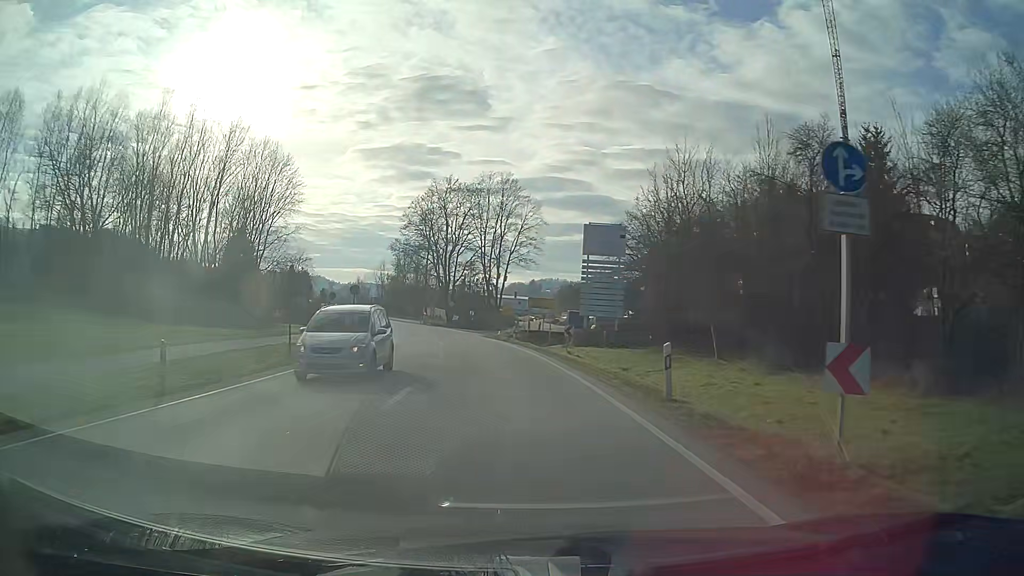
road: primary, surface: asphalt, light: Day
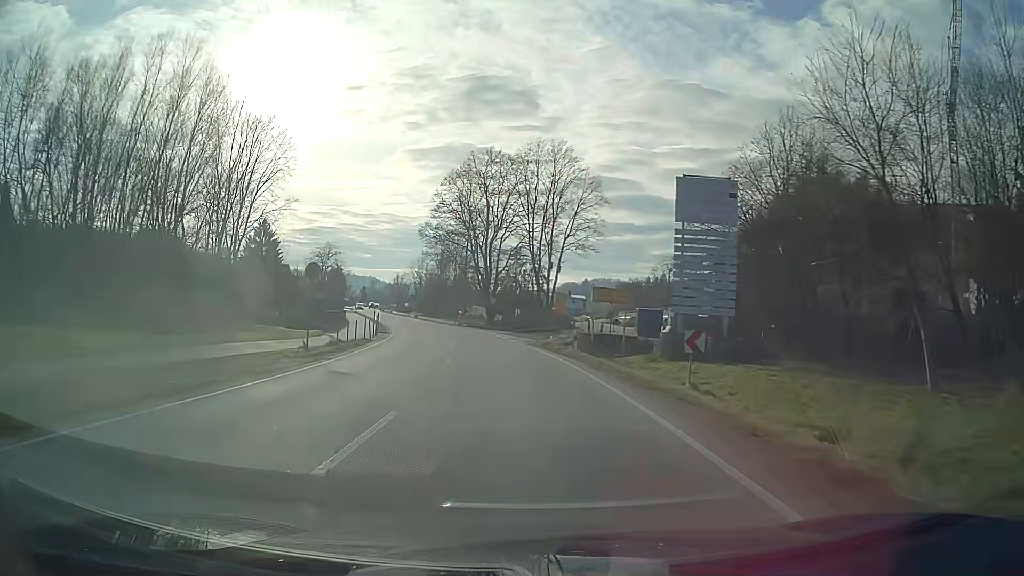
(-0.6, +16.1) m; -4°
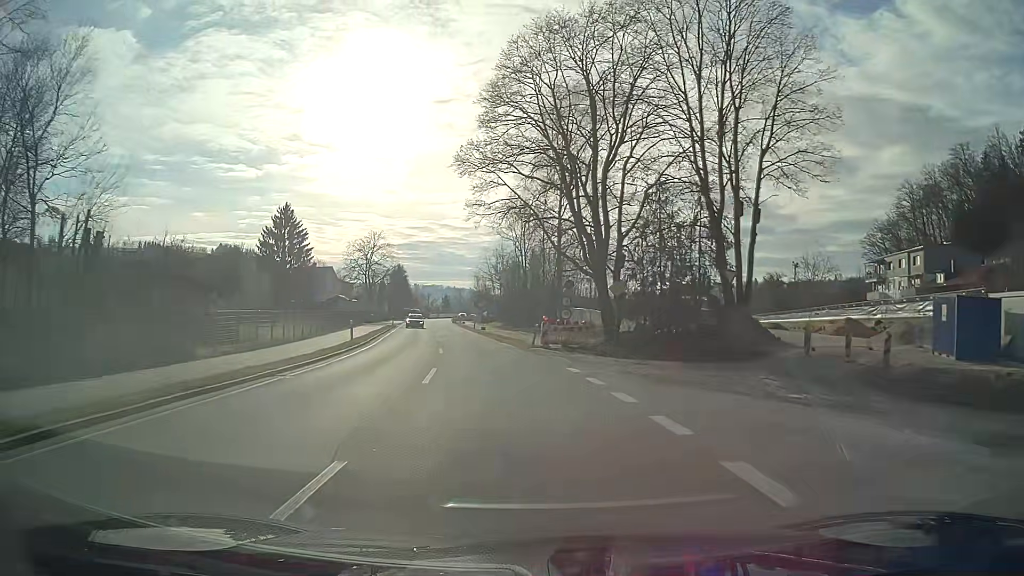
(-2.9, +39.4) m; -8°
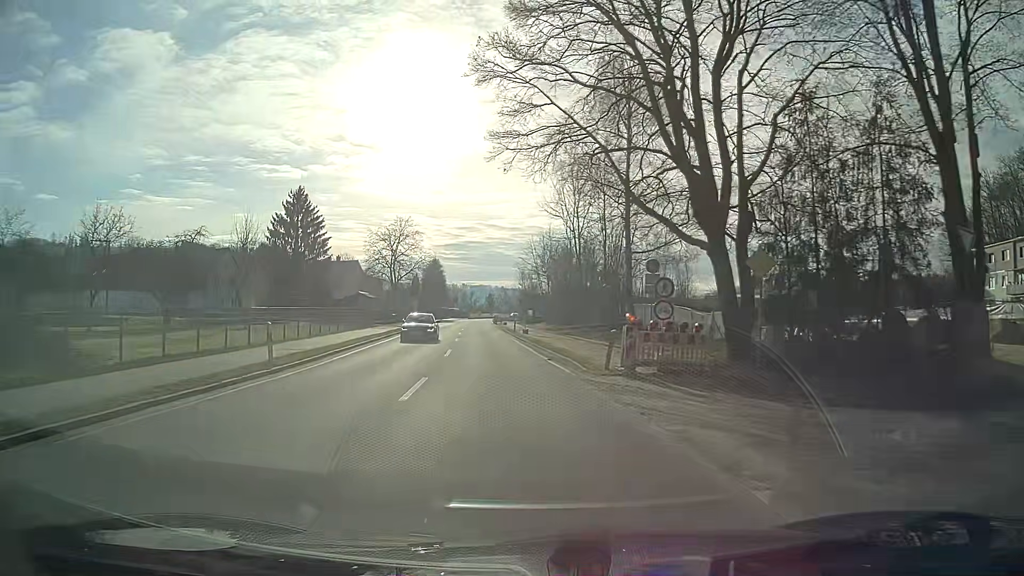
(-0.6, +14.9) m; -4°
(0, +10) (-1, +20) (-1, +30) (-2, +40) (-3, +50) (-4, +60) (-4, +70) (-5, +80) (-5, +90) (-6, +100) m
